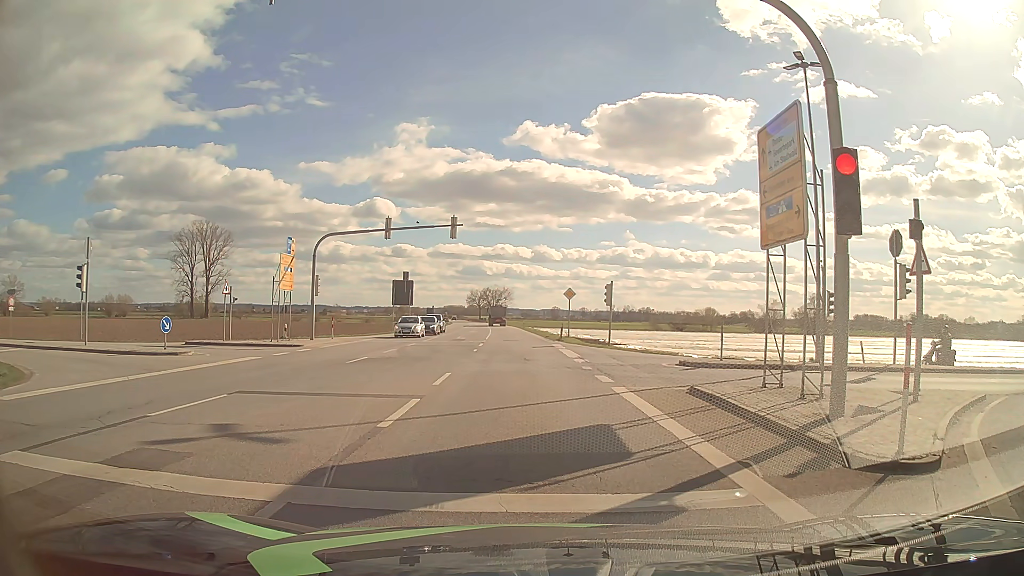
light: Day
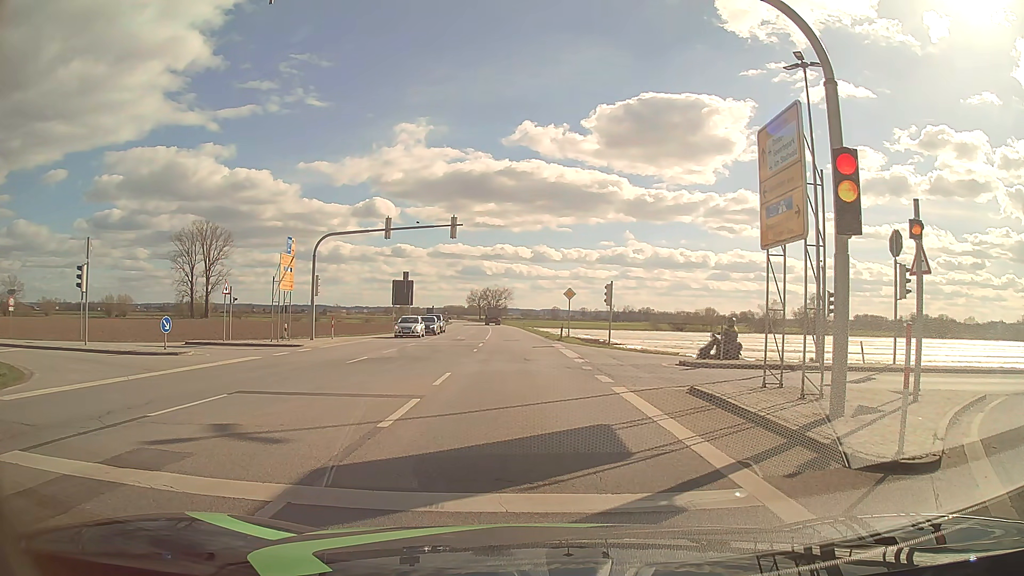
(0.0, 0.0) m; 0°
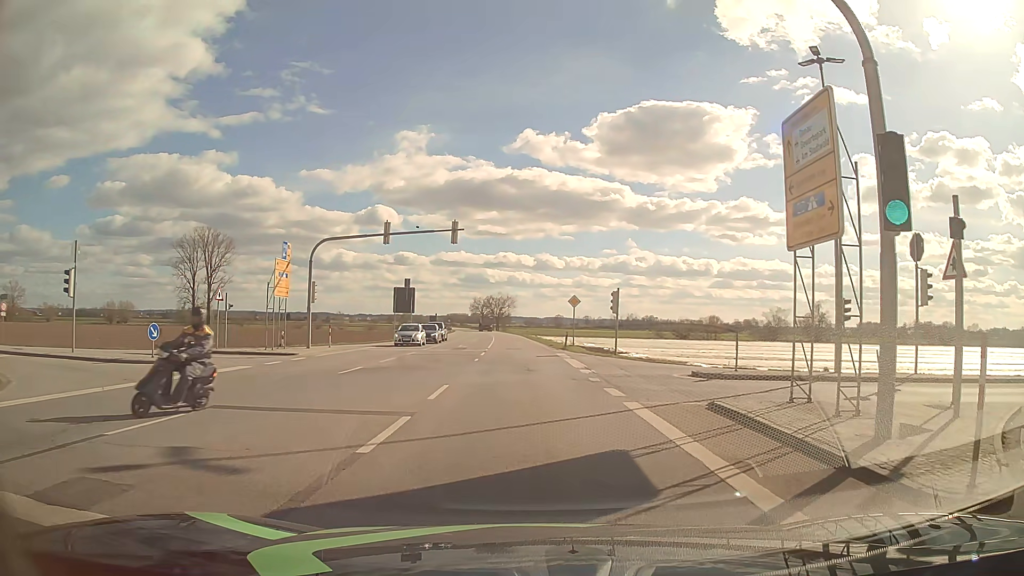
(0.0, +1.4) m; +1°
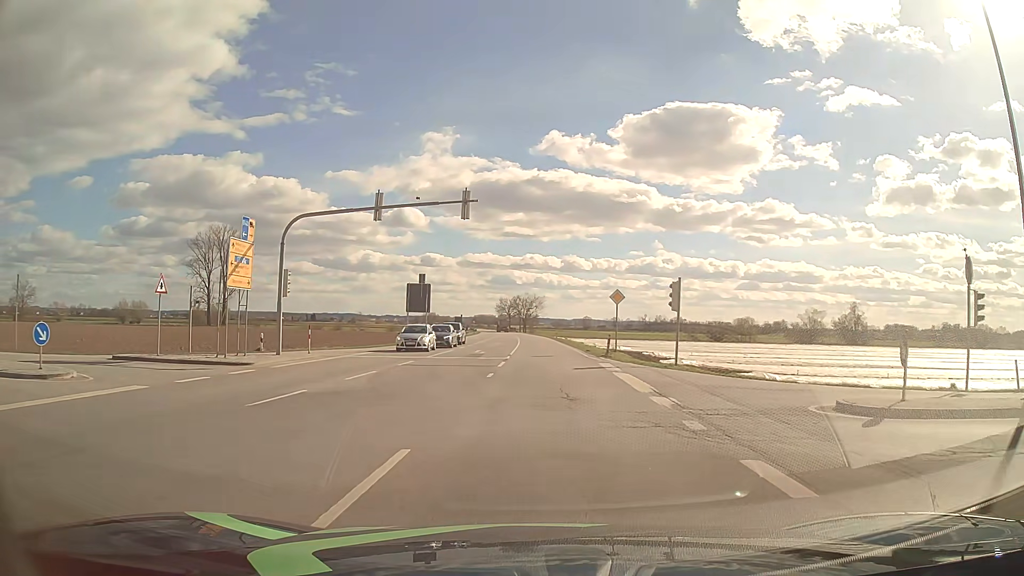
(-0.4, +8.6) m; -3°
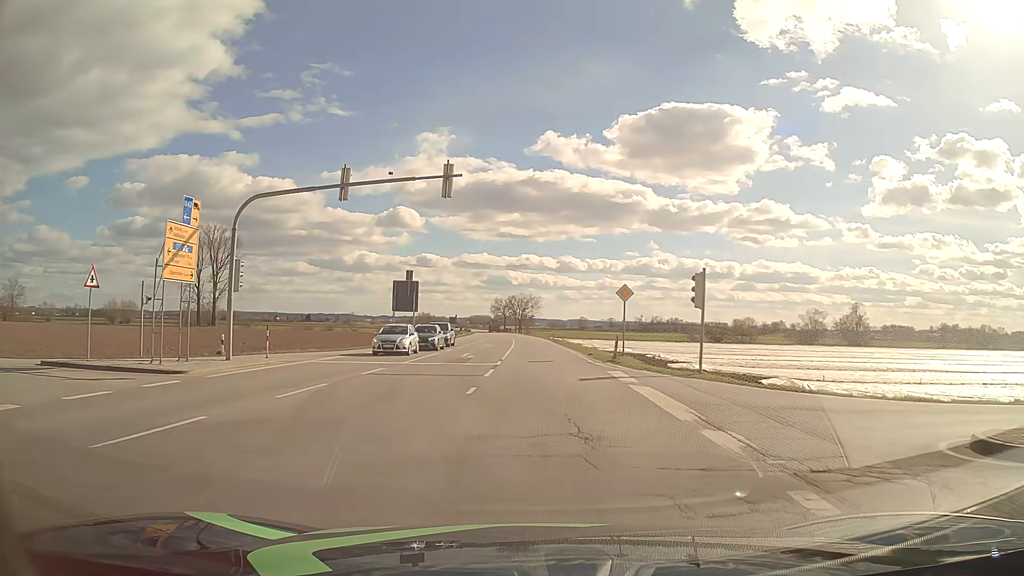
(0.0, +4.6) m; 0°
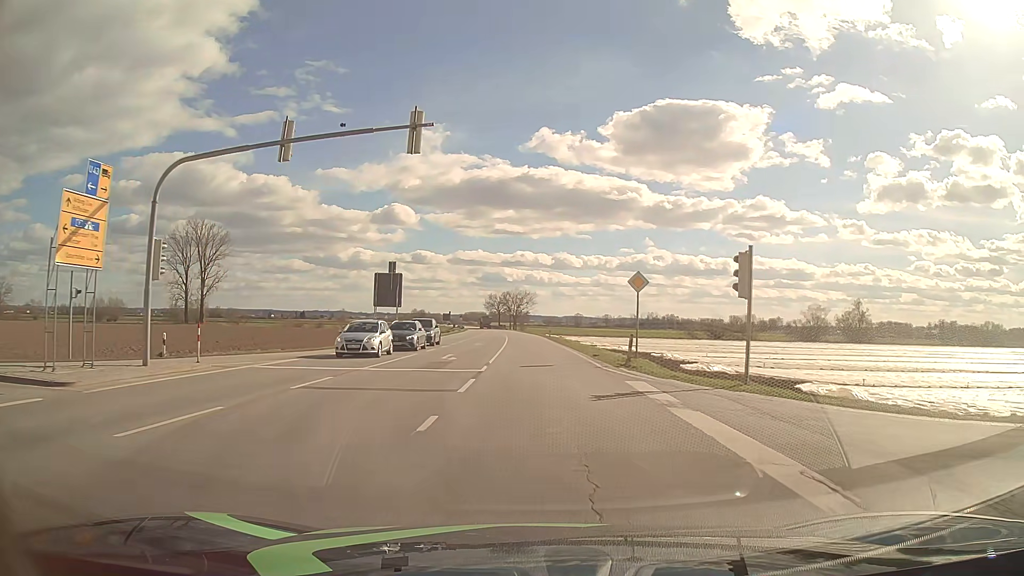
(0.0, +5.4) m; 0°
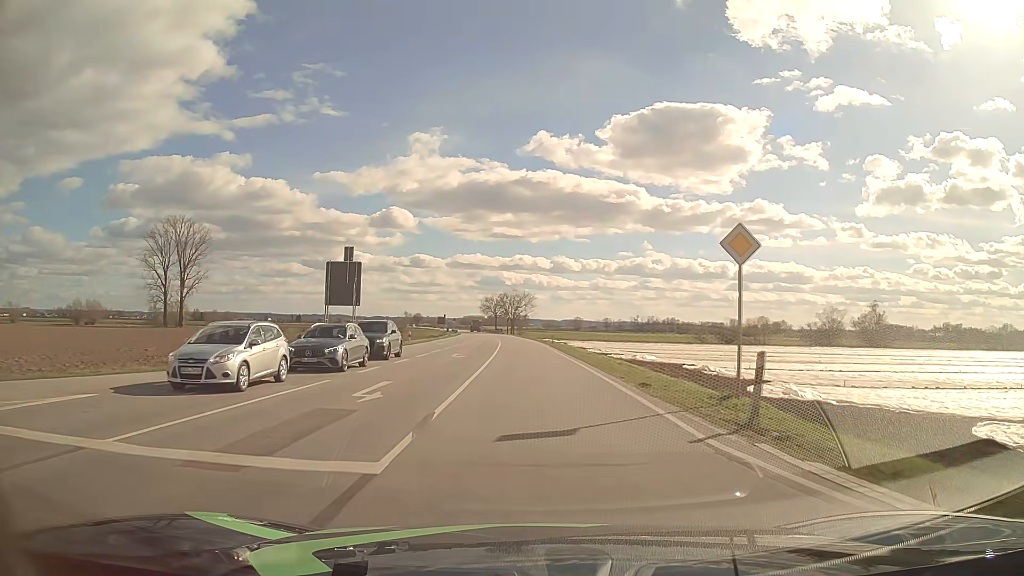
(0.0, +13.1) m; 0°
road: primary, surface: asphalt
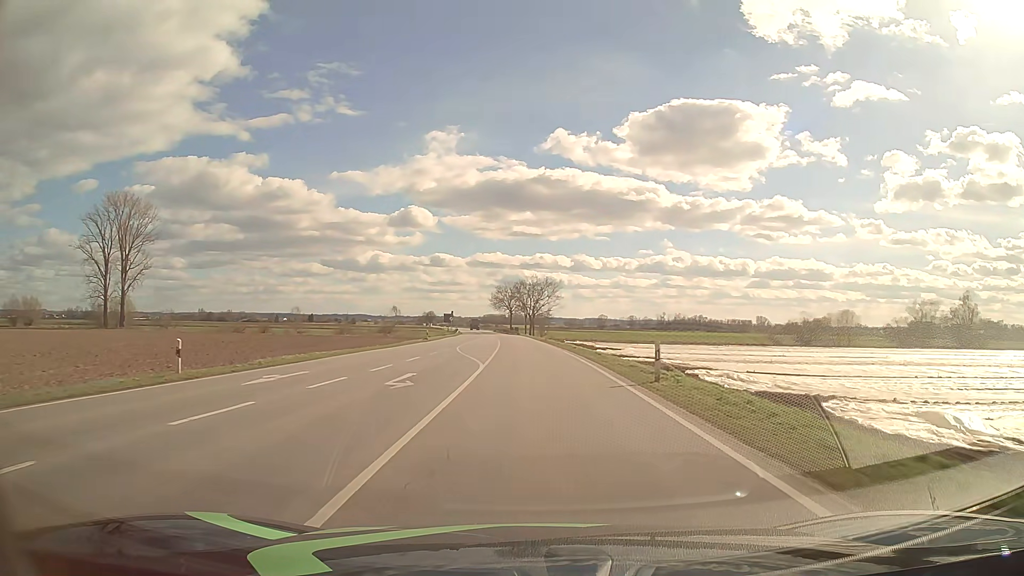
(-0.7, +42.3) m; -2°
(0, +10) (0, +20) (0, +30) (-1, +40) (-1, +50) (-1, +60) (-2, +70) (-3, +80) (-3, +90) (-4, +100) m
